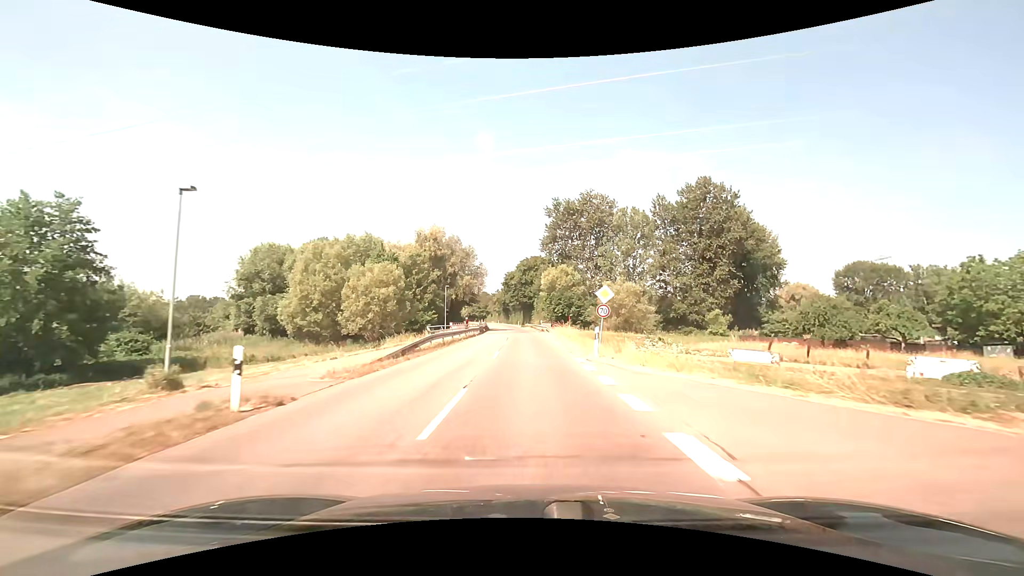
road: secondary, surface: asphalt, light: Day
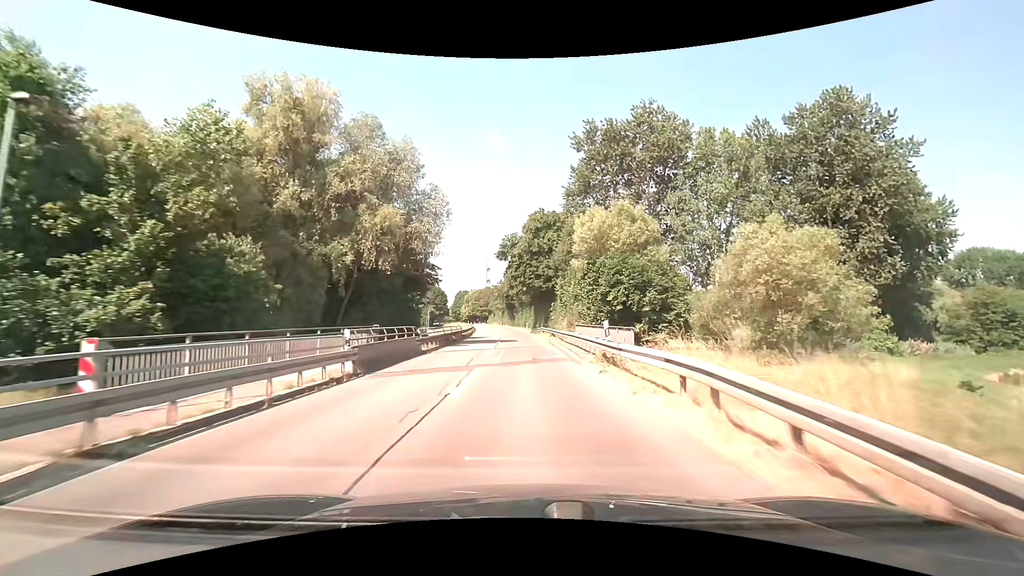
(-0.5, +44.9) m; -2°
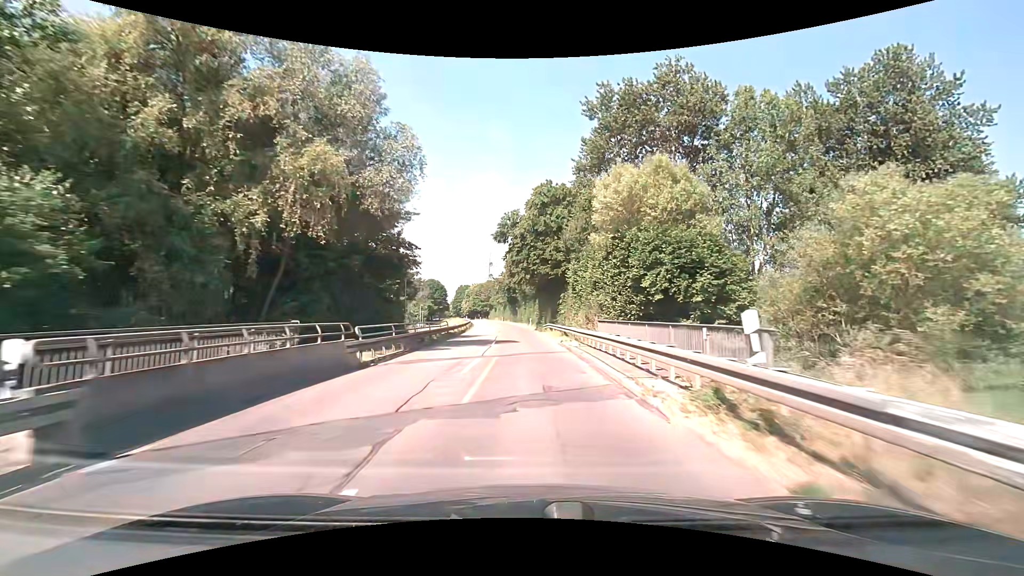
(0.0, +9.4) m; 0°
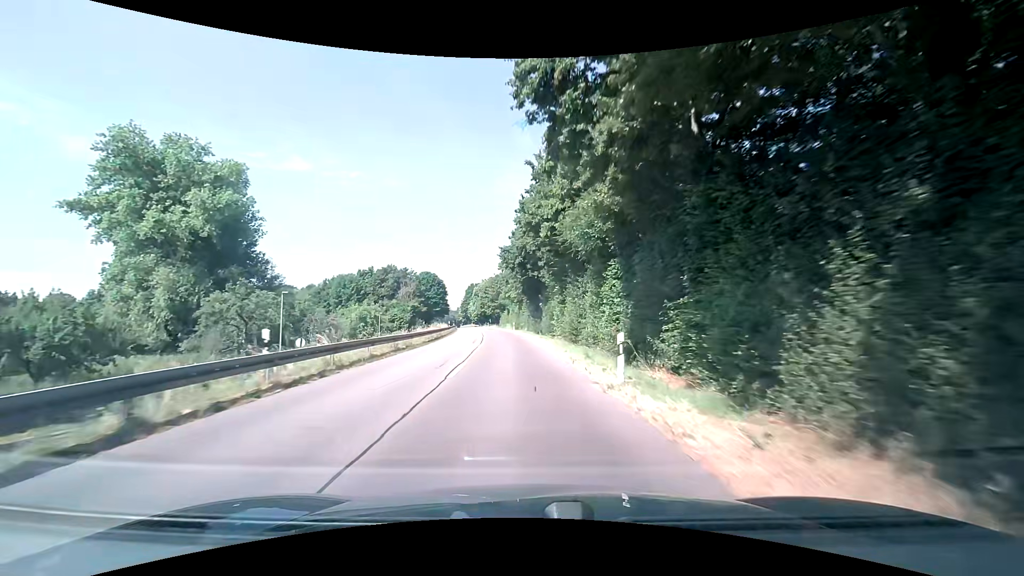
(-1.2, +49.1) m; -3°
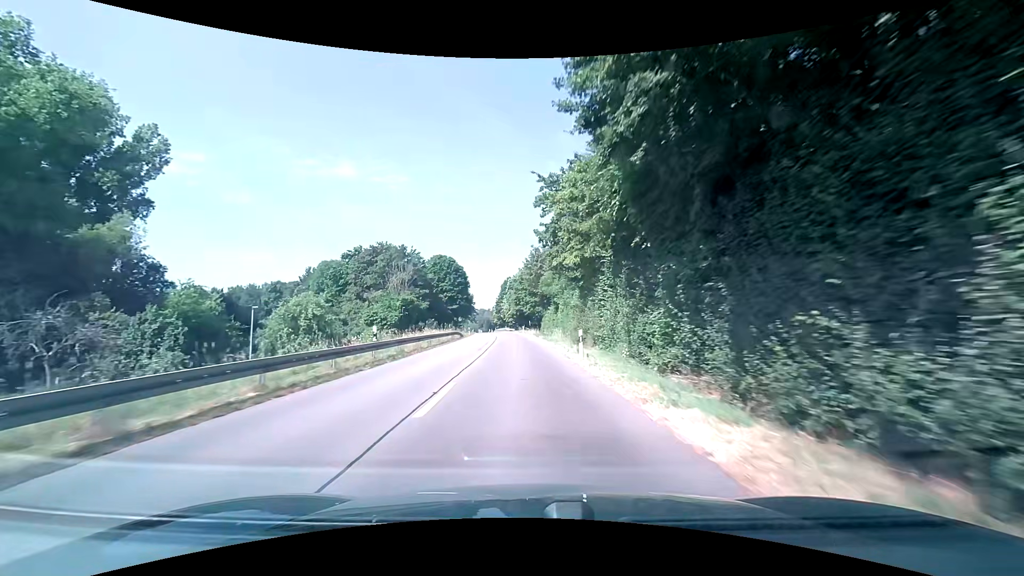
(-1.8, +41.1) m; -5°
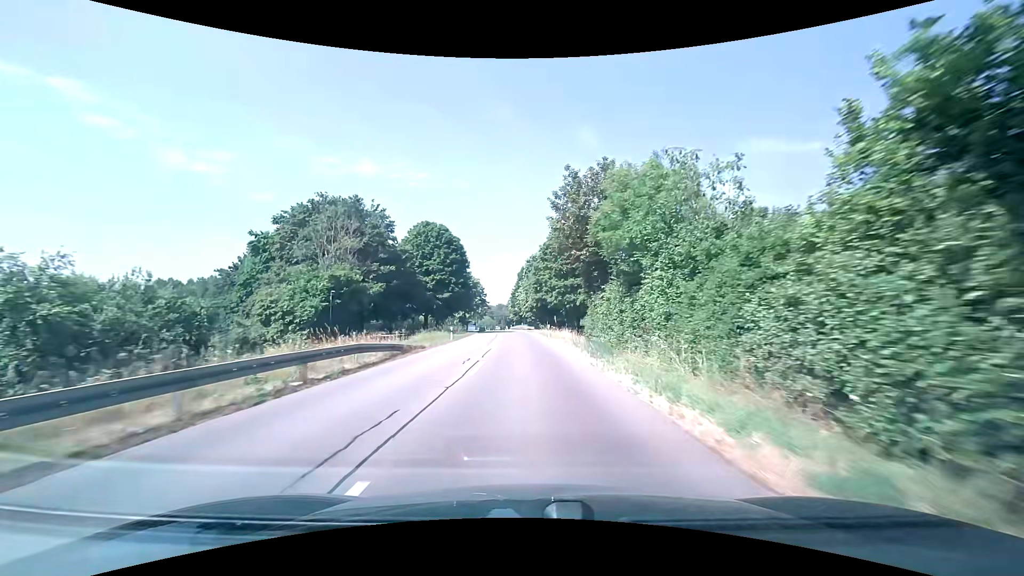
(-0.5, +31.1) m; -2°
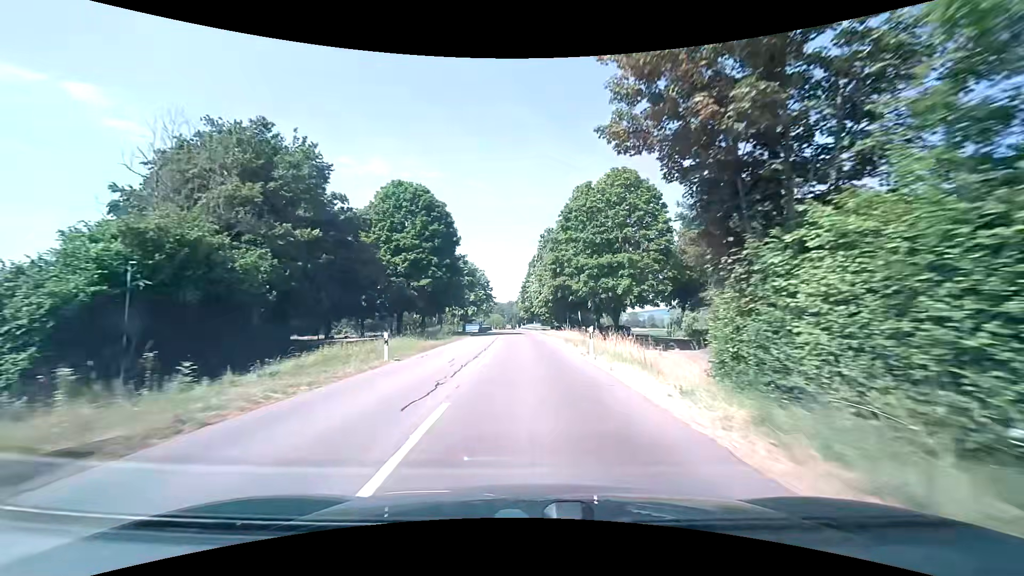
(-0.3, +20.5) m; -2°
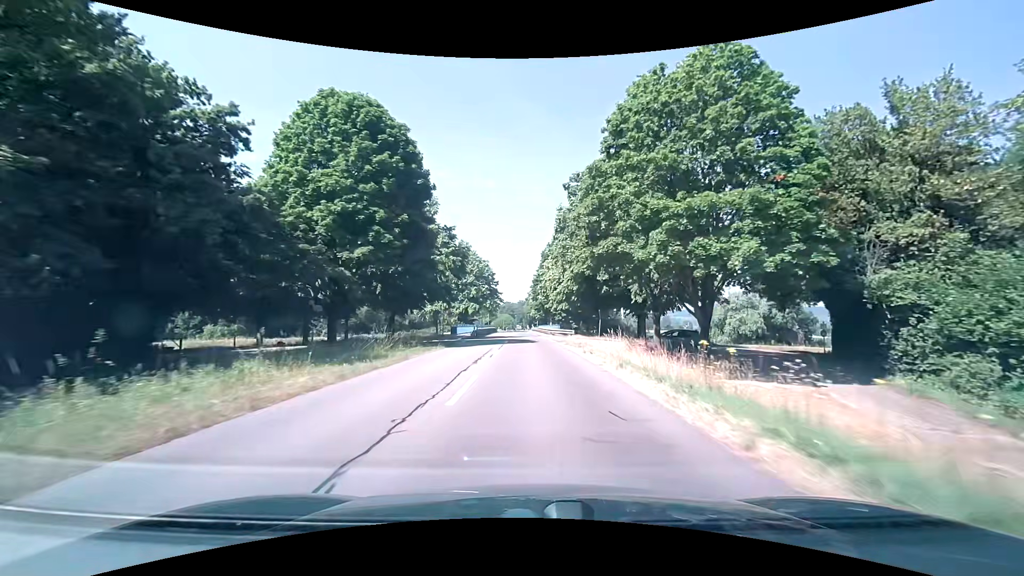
(-0.2, +20.0) m; -1°
(0, +10) (0, +20) (0, +30) (0, +40) (0, +50) (0, +60) (-1, +70) (-1, +80) (-1, +90) (-1, +100) m
